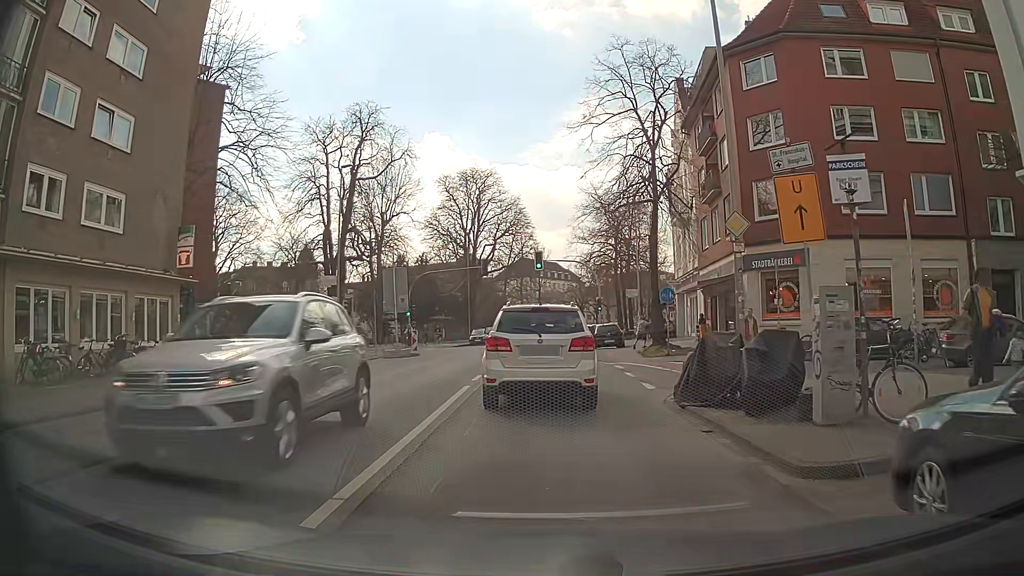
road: secondary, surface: asphalt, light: Day
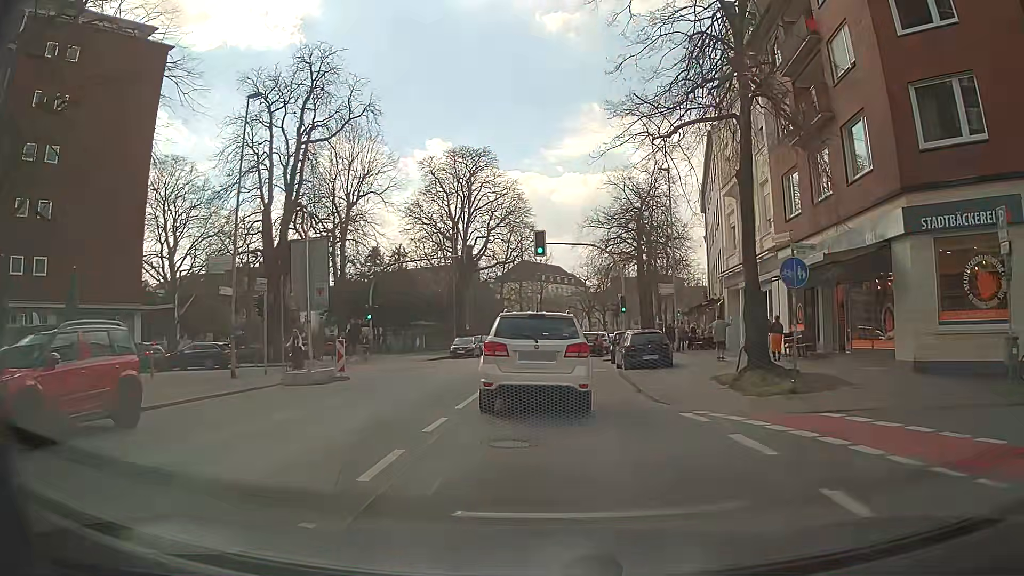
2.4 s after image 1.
(-0.4, +13.4) m; -2°
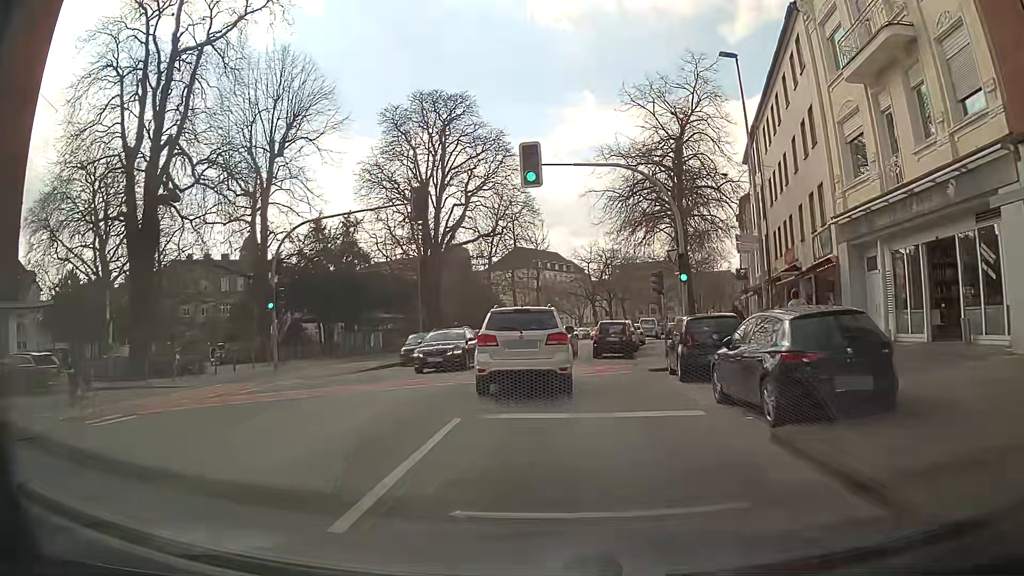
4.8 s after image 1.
(+0.3, +15.8) m; +1°
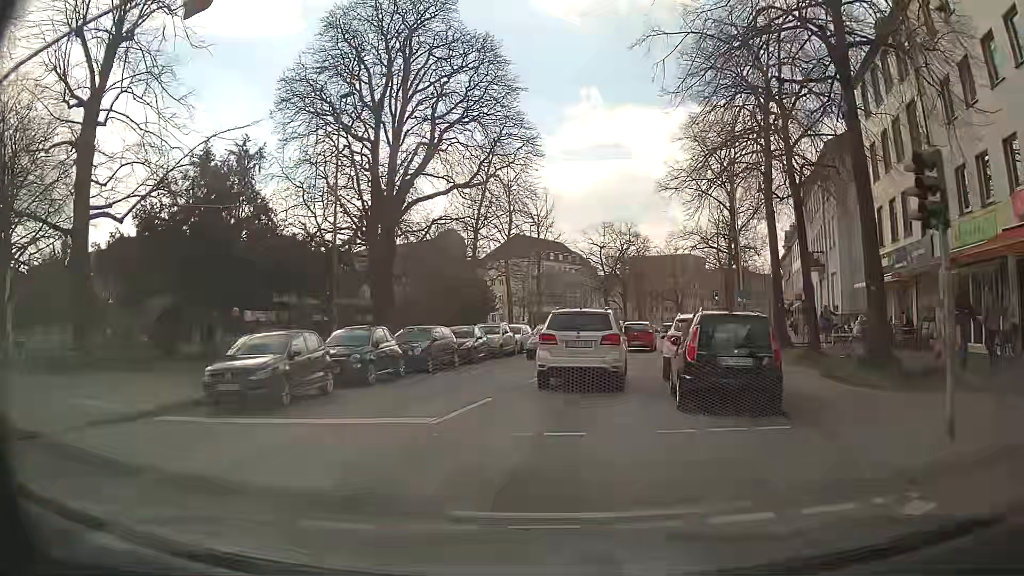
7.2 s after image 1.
(+0.1, +18.3) m; 0°
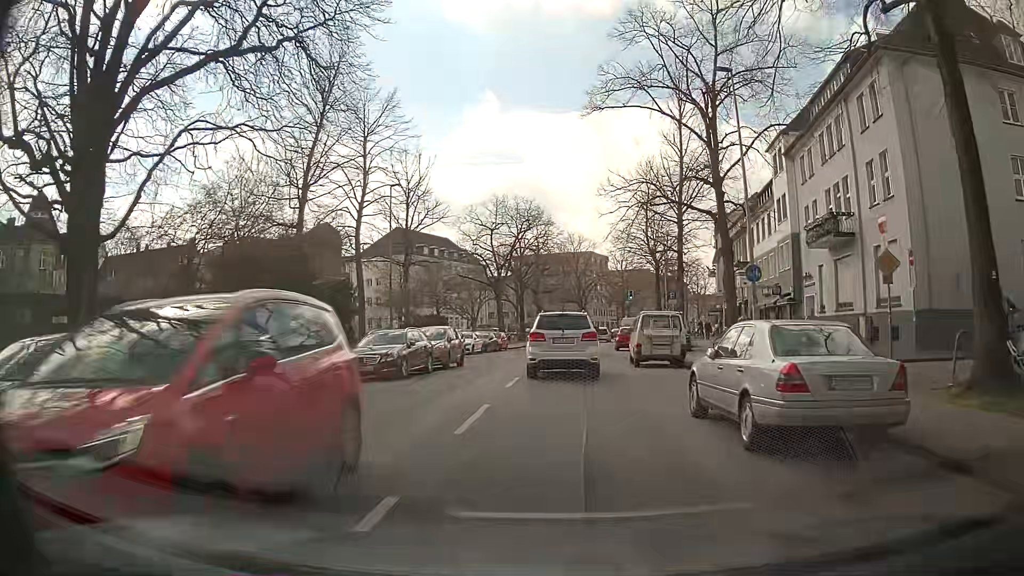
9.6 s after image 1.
(+1.1, +19.5) m; +7°
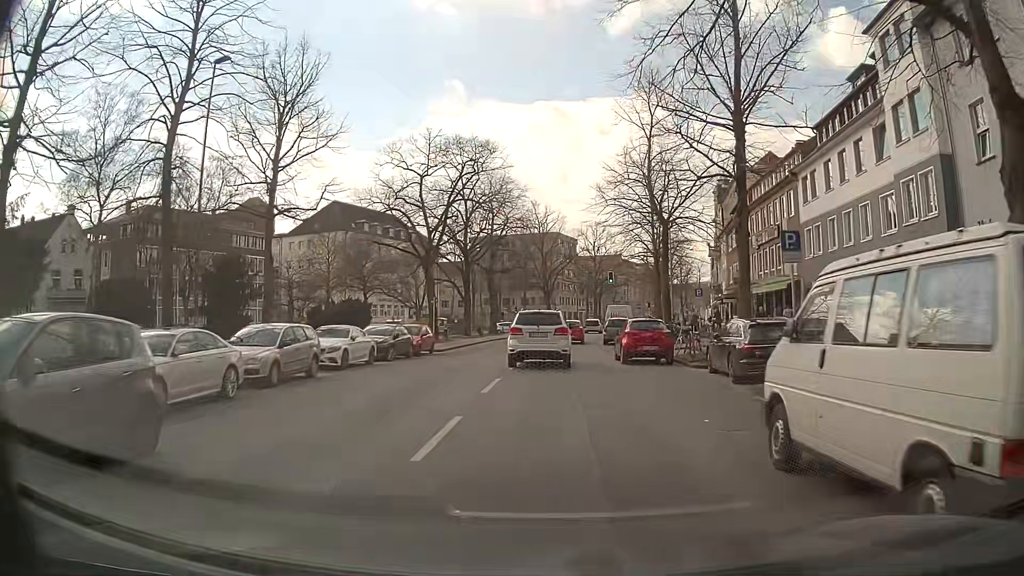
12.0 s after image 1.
(+1.0, +20.5) m; +4°
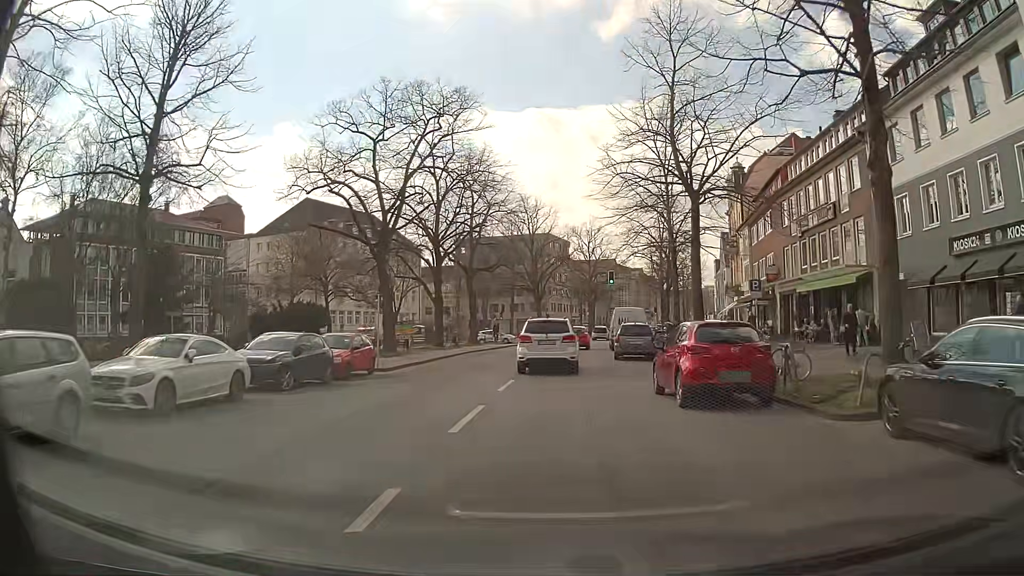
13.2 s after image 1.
(-0.1, +10.6) m; 0°
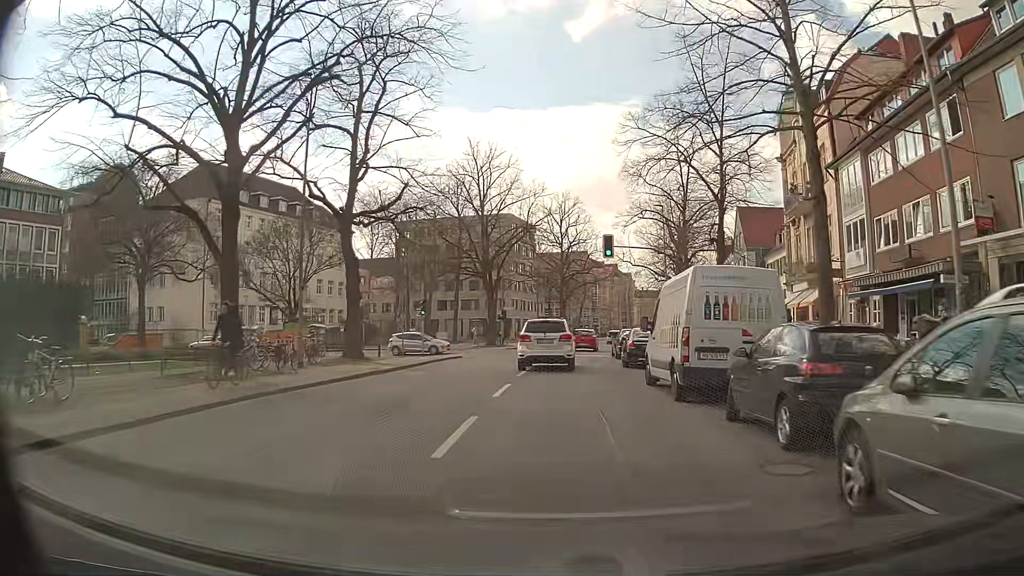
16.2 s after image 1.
(+0.9, +26.9) m; +2°
(0, +10) (+1, +20) (+2, +30) (+3, +40) (+4, +50) (+6, +60) (+8, +69) (+10, +79) (+12, +89) (+15, +99) m
